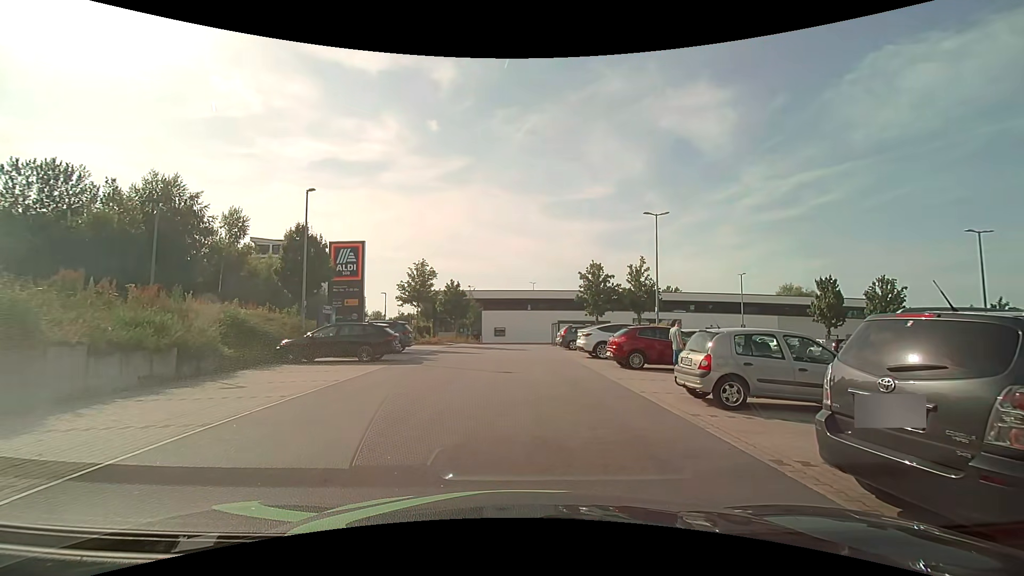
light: Day
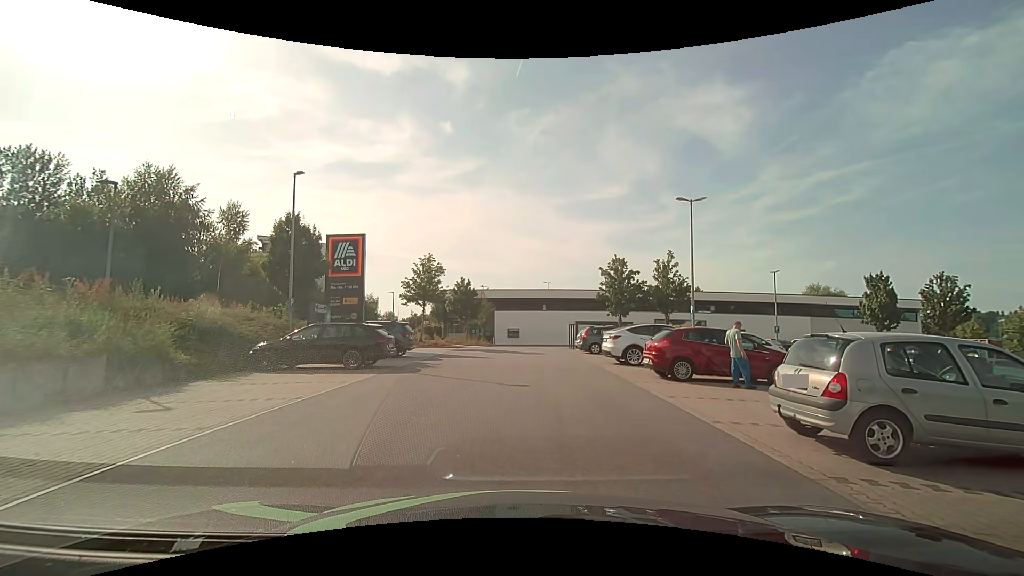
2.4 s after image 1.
(0.0, +3.1) m; 0°
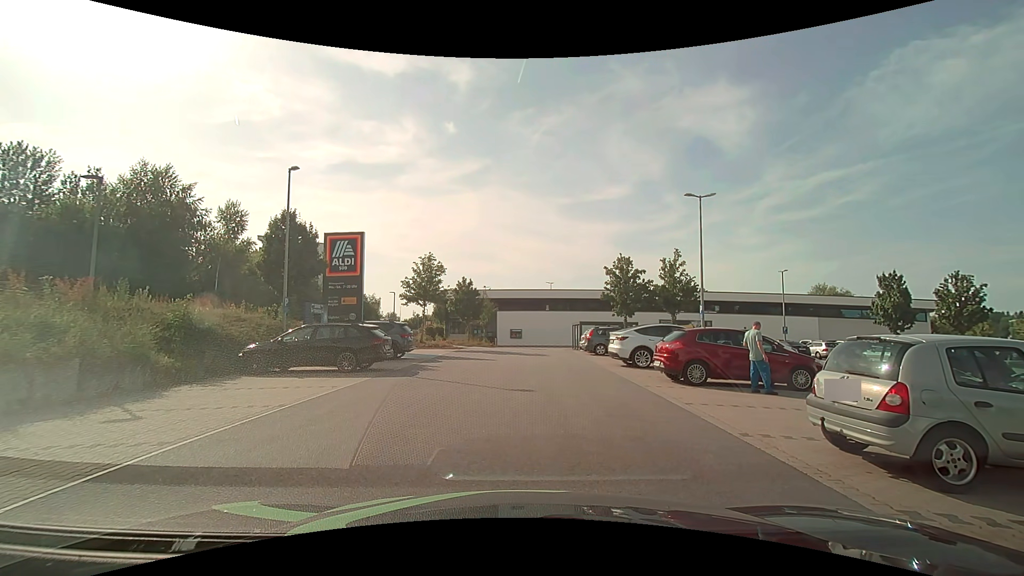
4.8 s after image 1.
(0.0, +0.8) m; 0°
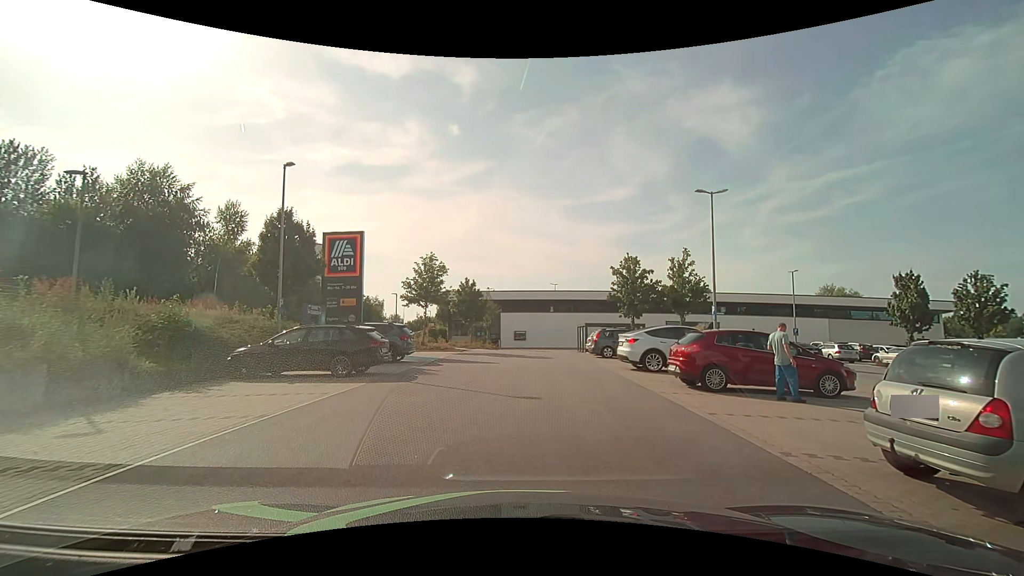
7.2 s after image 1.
(0.0, +0.9) m; 0°
